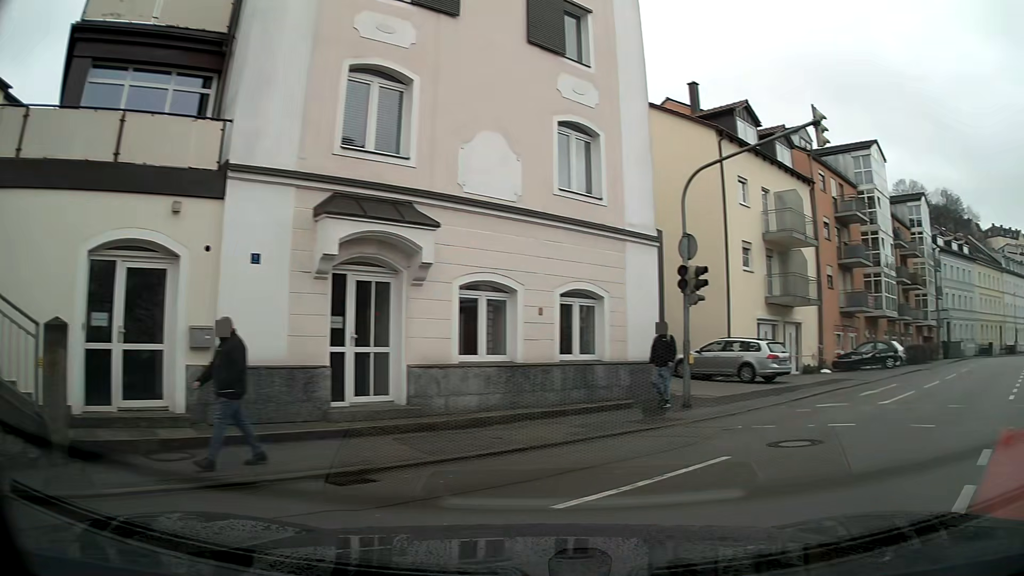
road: residential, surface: asphalt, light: Day
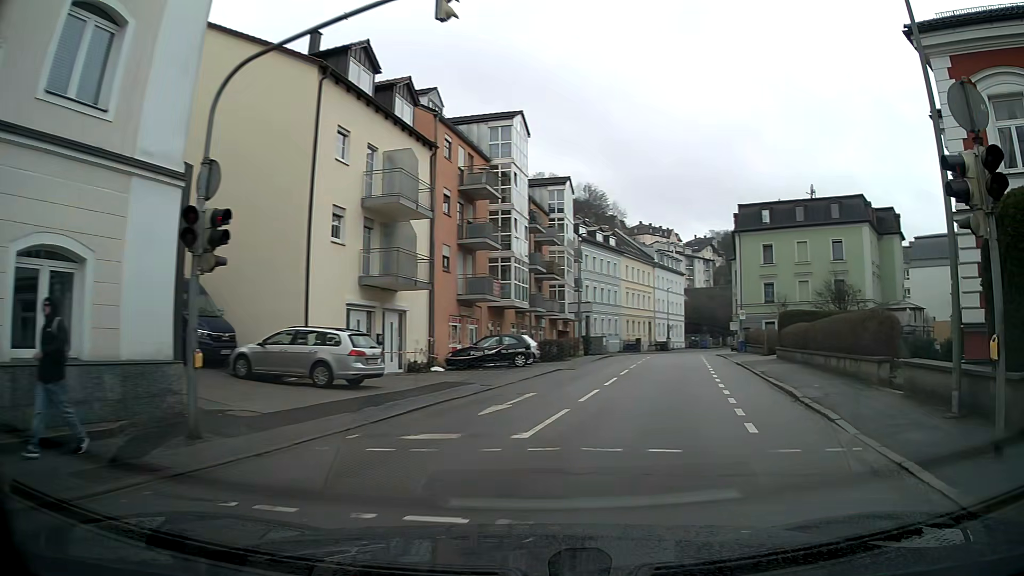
(+1.7, +5.9) m; +29°
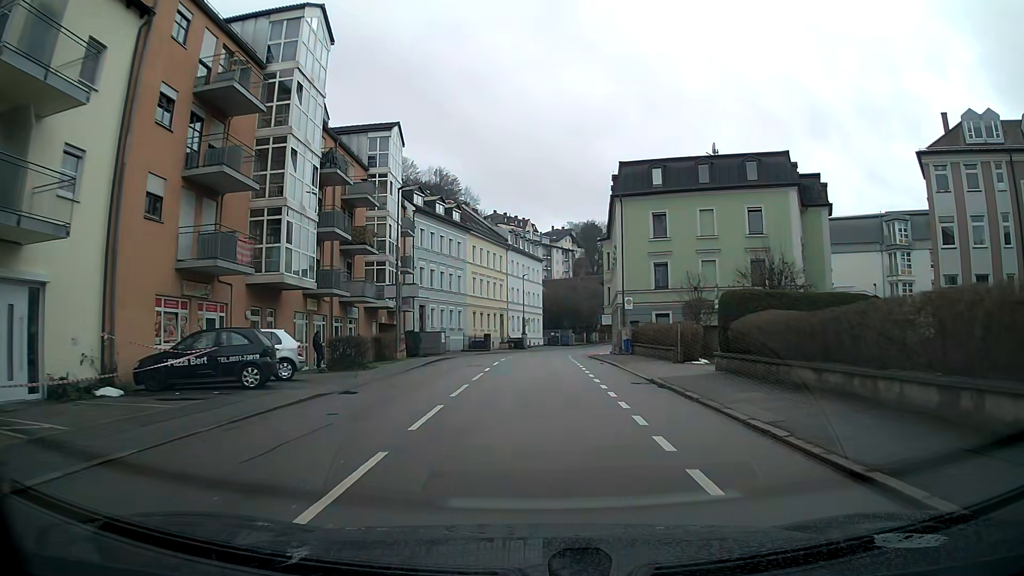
(+1.3, +14.4) m; +7°
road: tertiary
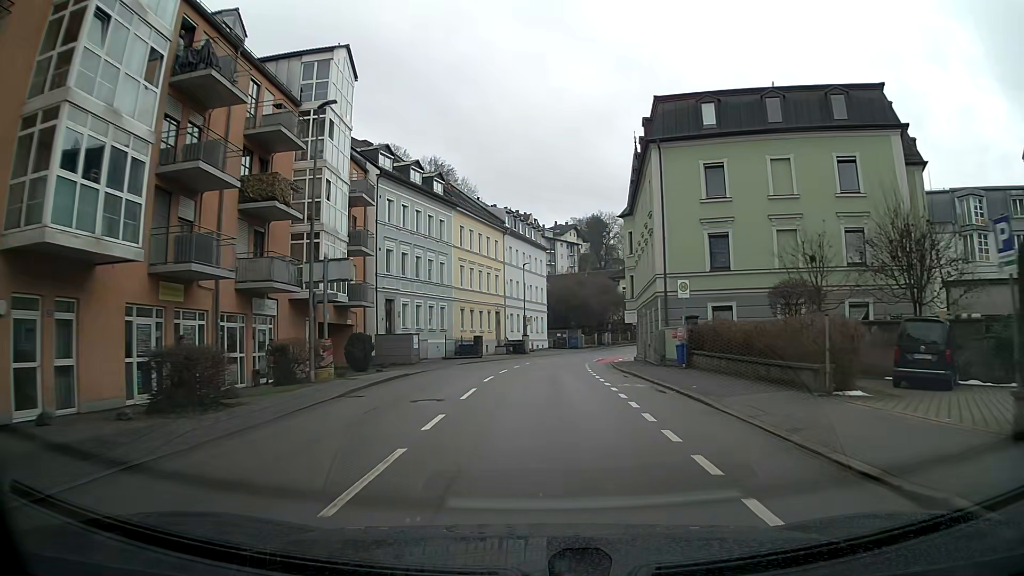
(0.0, +13.5) m; 0°
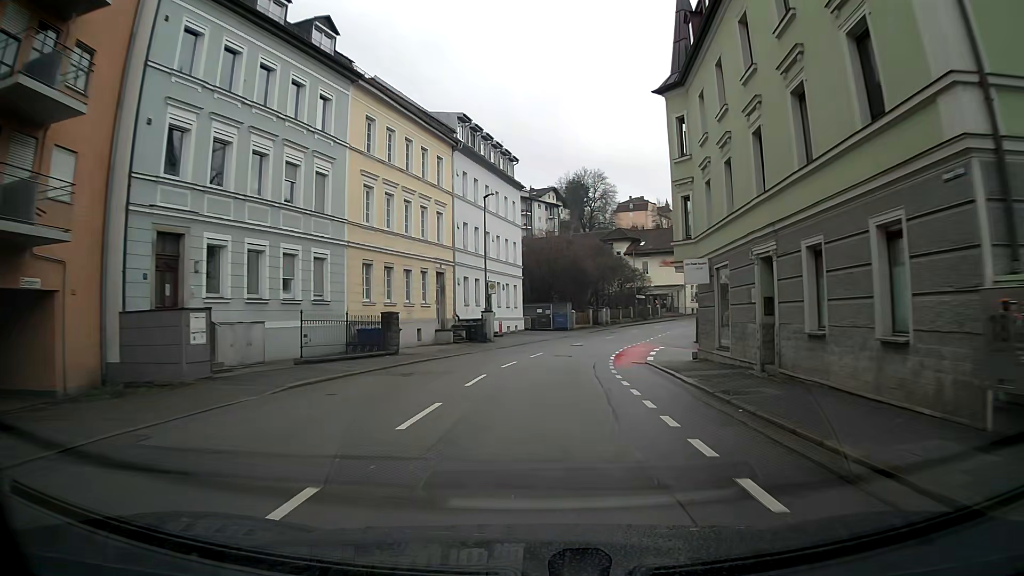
(+0.4, +23.9) m; +2°
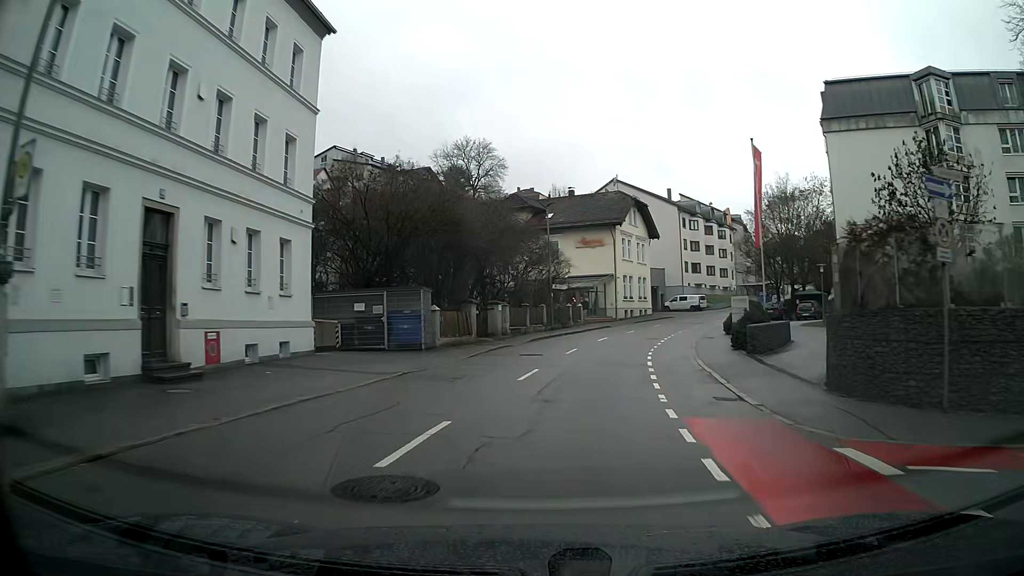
(+2.6, +30.5) m; +11°
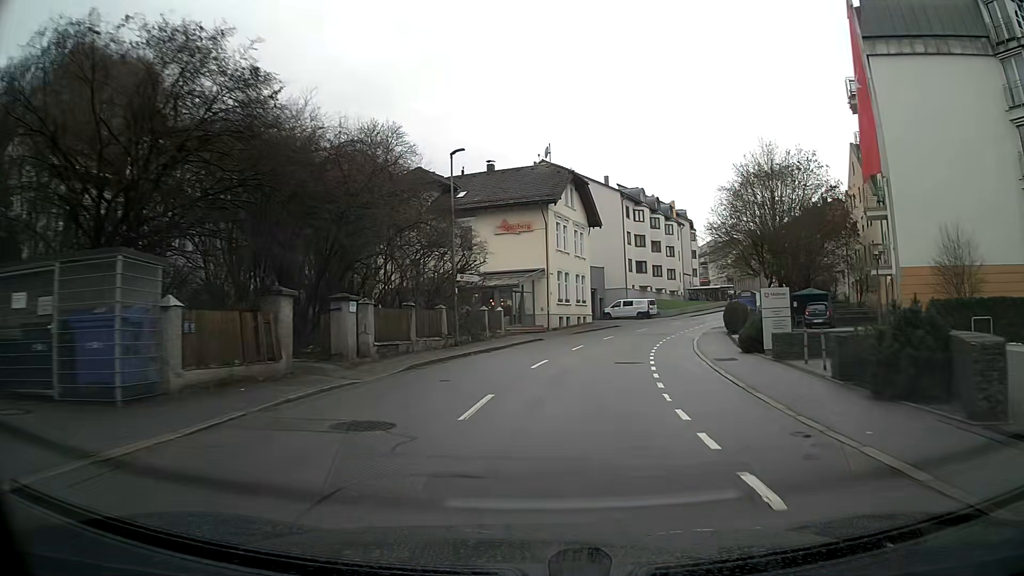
(+1.0, +15.0) m; +7°
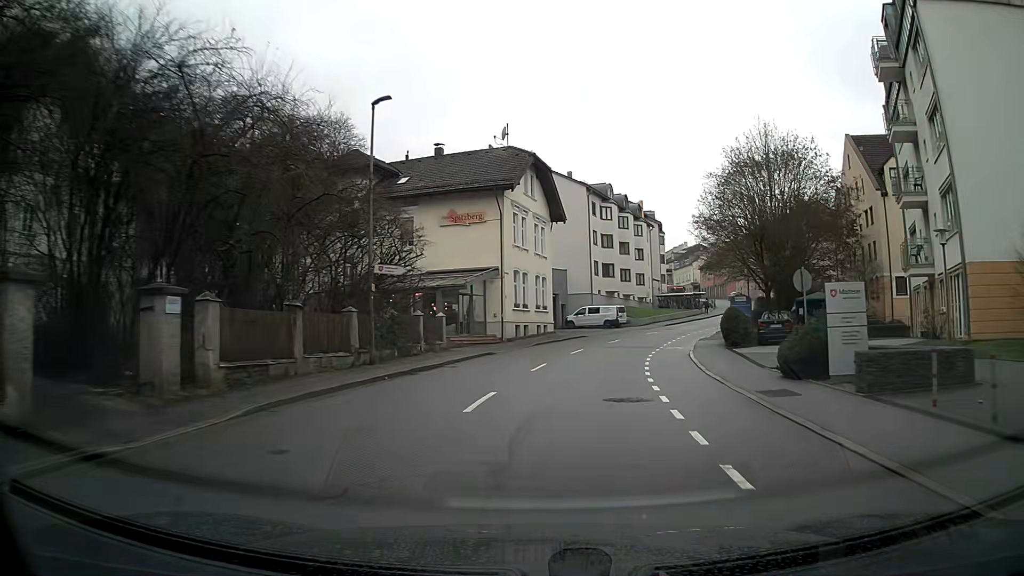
(+0.2, +7.5) m; +4°
